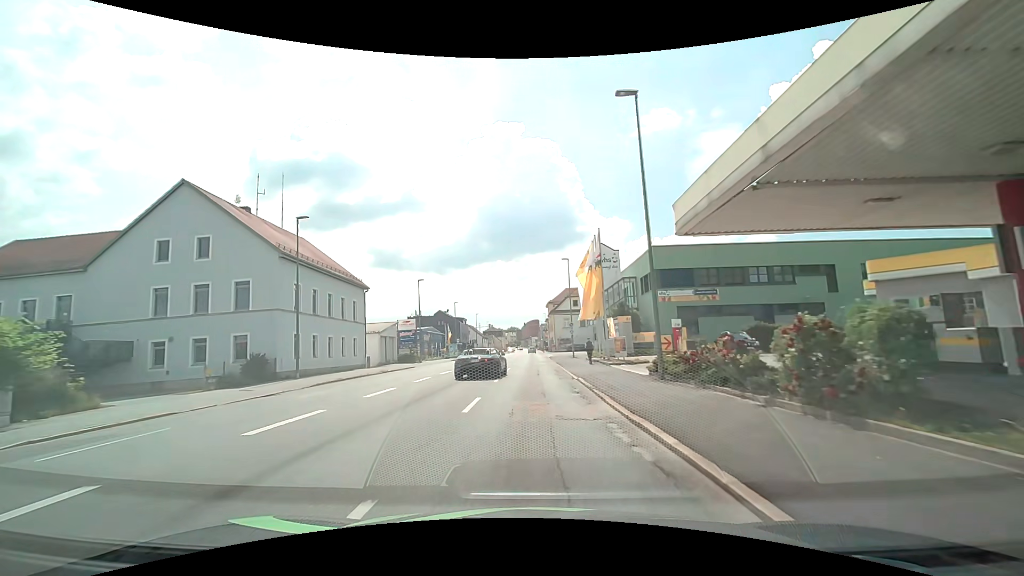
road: tertiary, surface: asphalt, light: Day
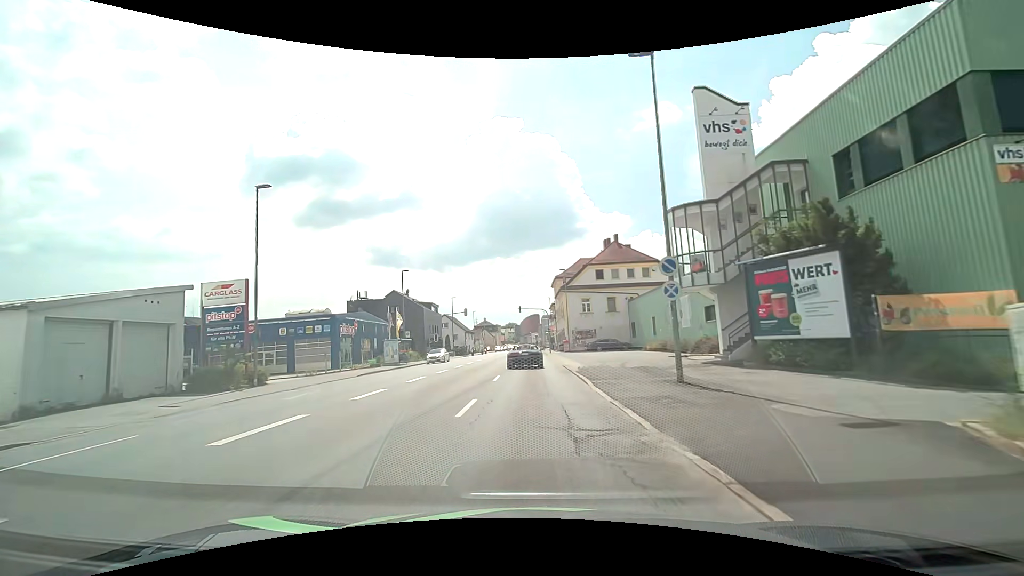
(+0.1, +37.2) m; 0°
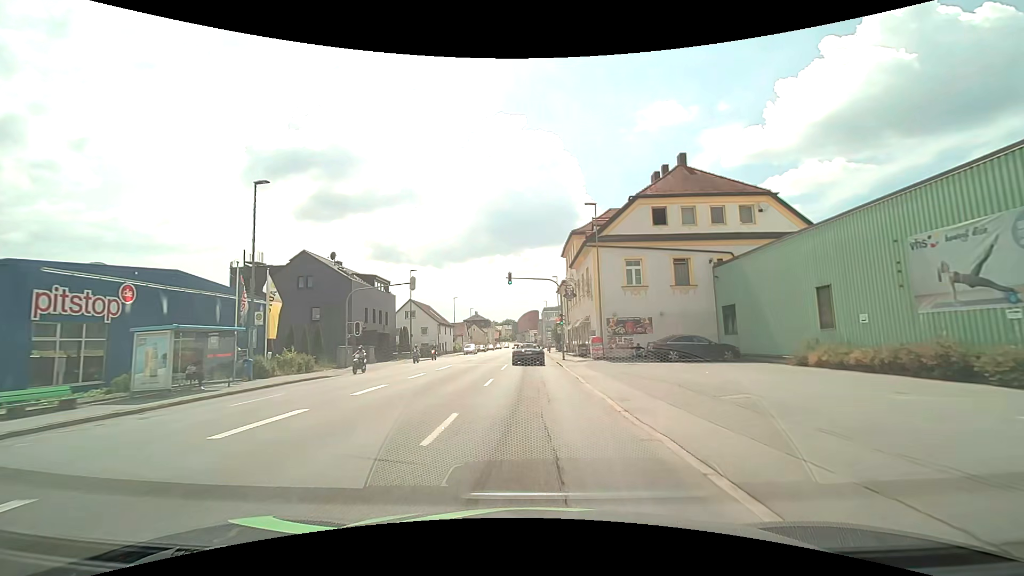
(-0.1, +29.8) m; 0°
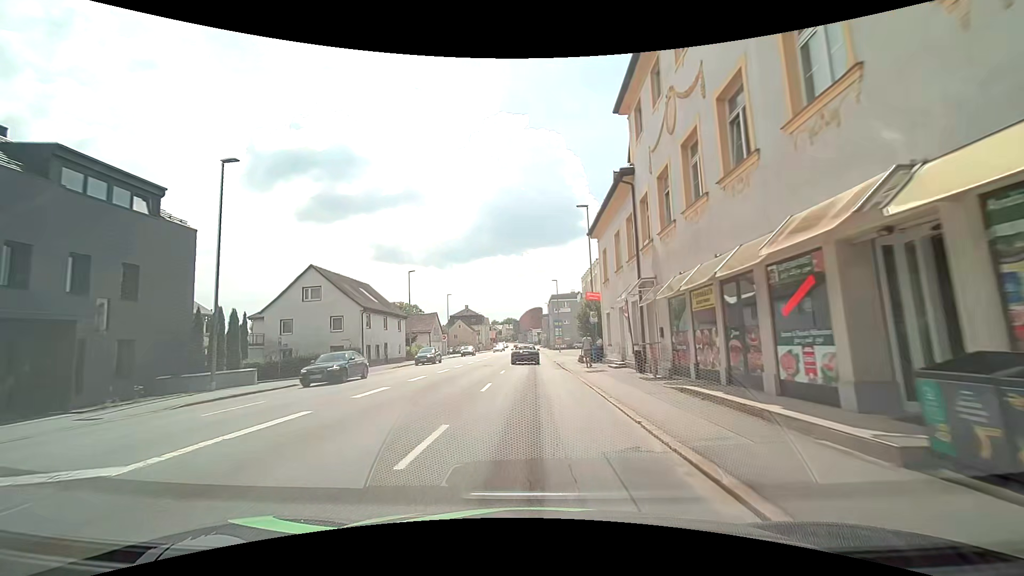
(-0.1, +35.9) m; 0°
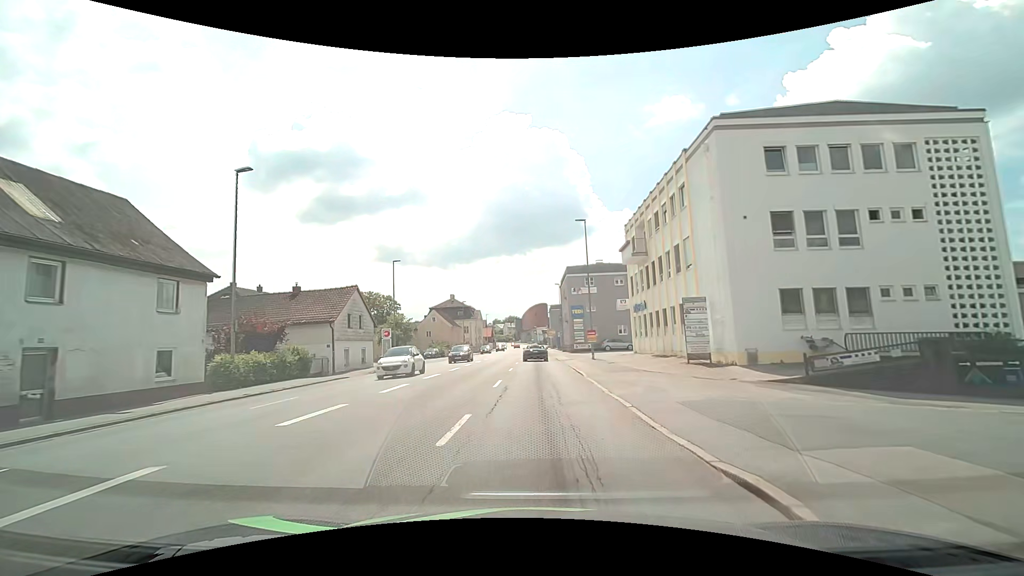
(-0.1, +34.7) m; 0°
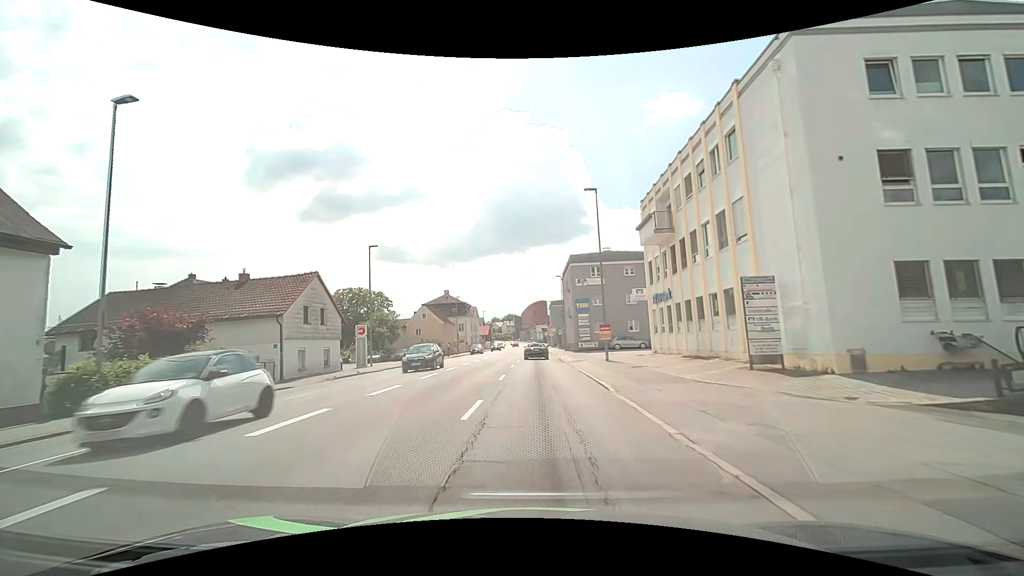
(0.0, +7.0) m; 0°
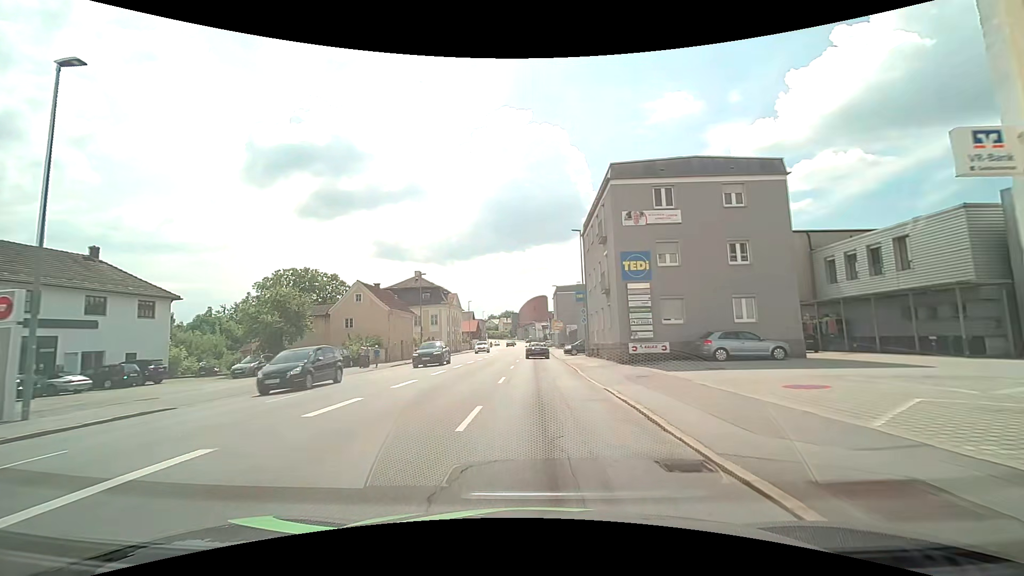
(-0.1, +28.3) m; 0°
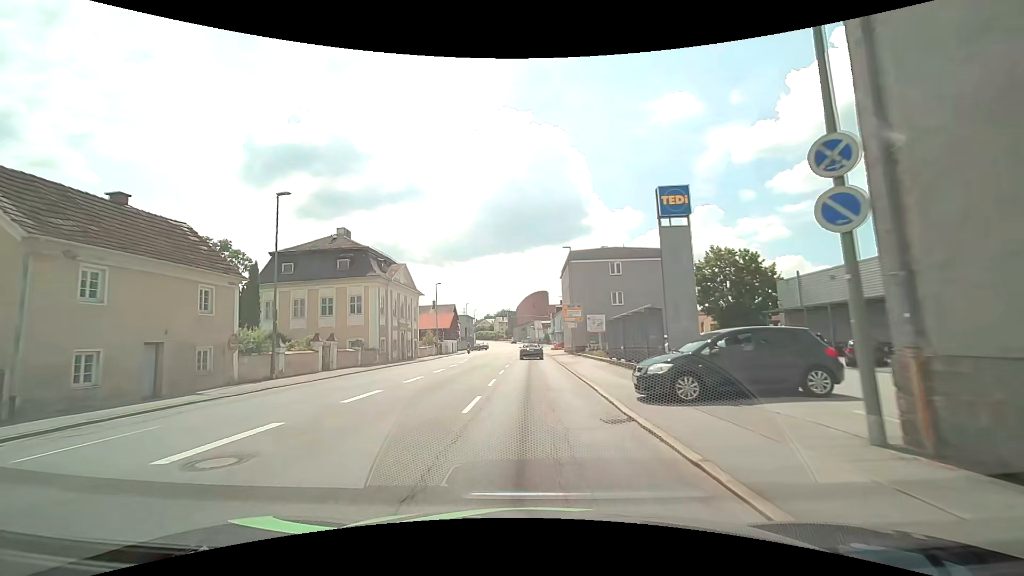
(+0.1, +33.7) m; 0°
